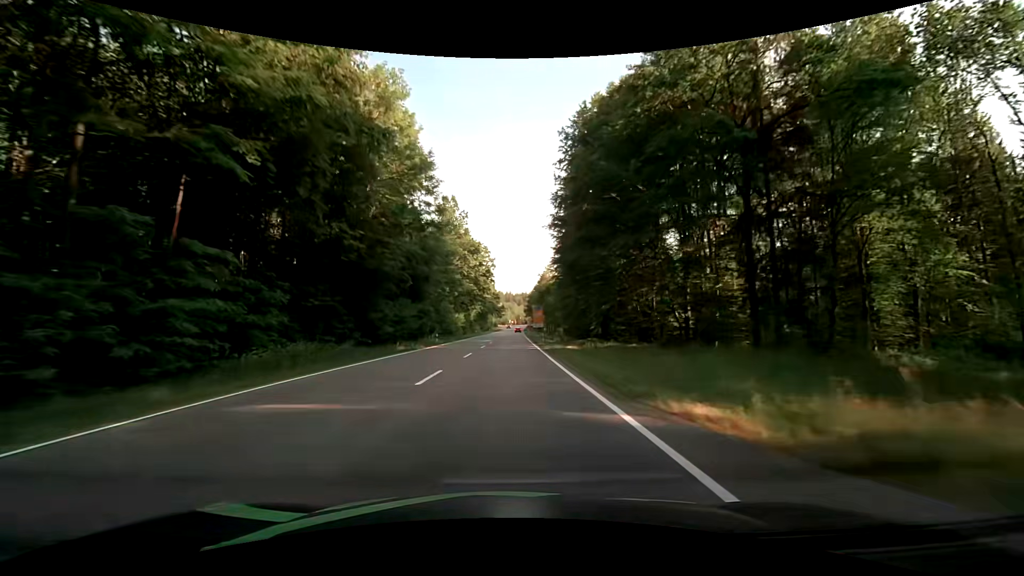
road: secondary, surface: asphalt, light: Day
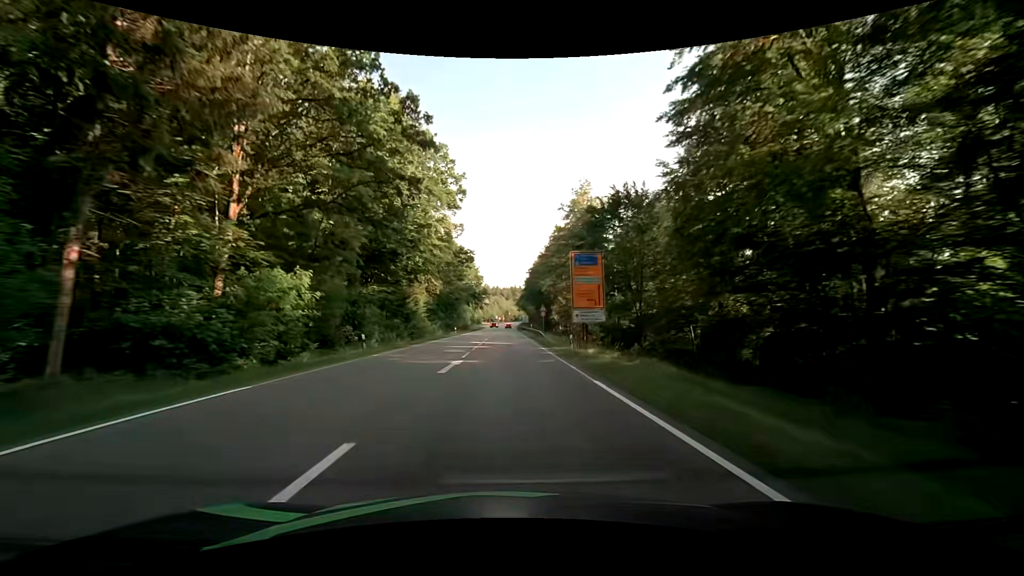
(+1.0, +70.0) m; +1°
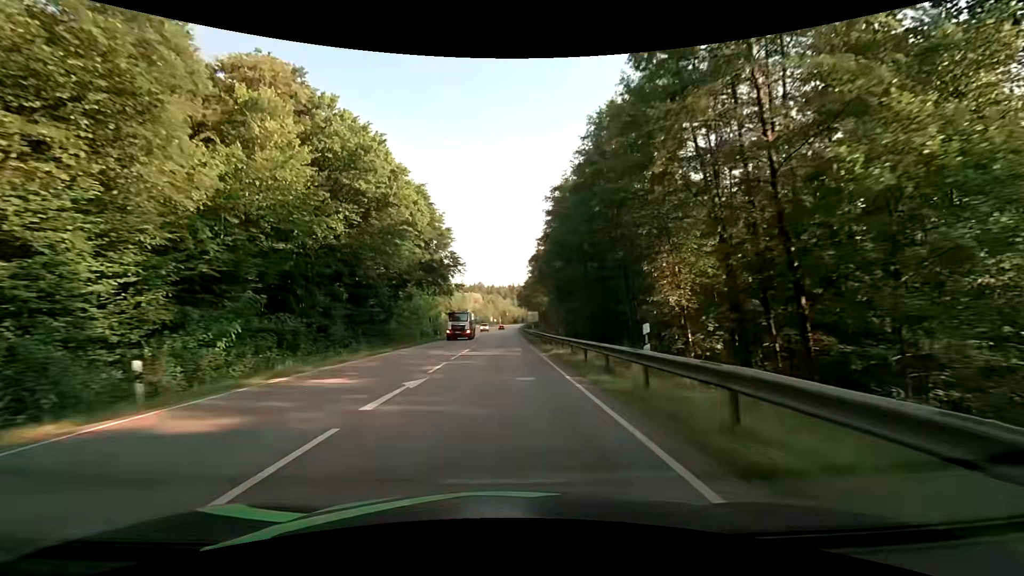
(+1.0, +58.8) m; +1°
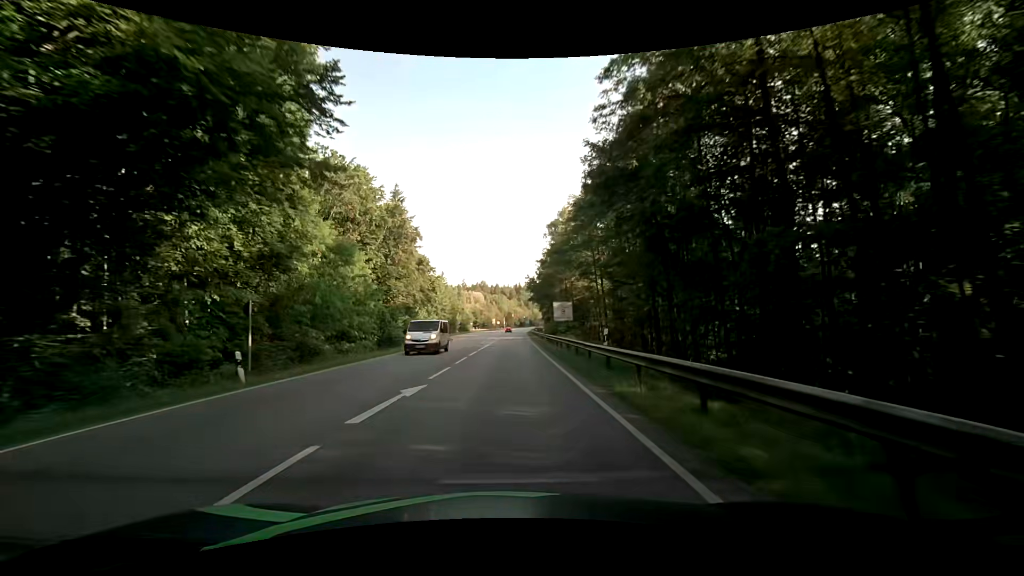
(-0.4, +42.9) m; -1°
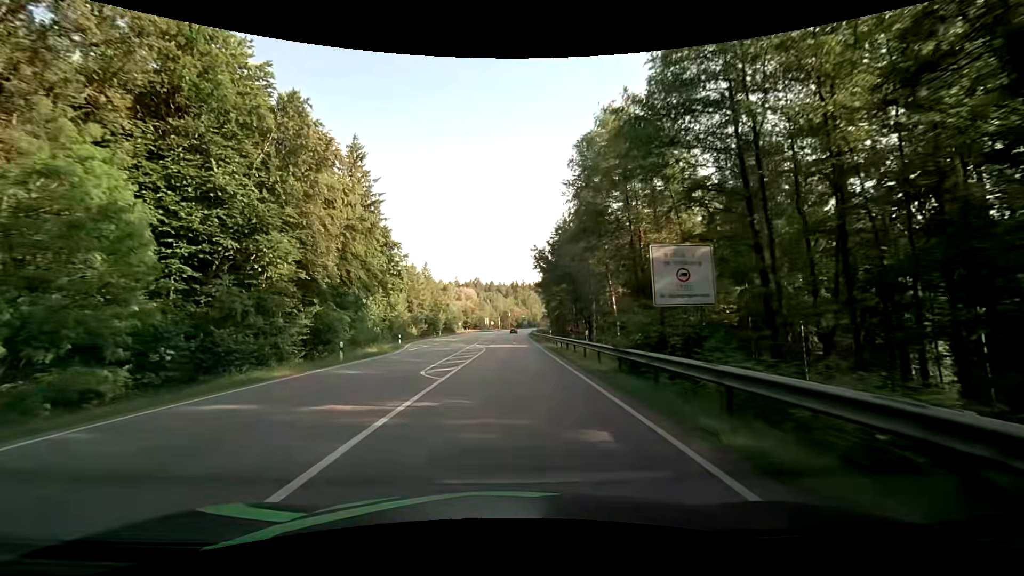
(-0.2, +32.4) m; 0°
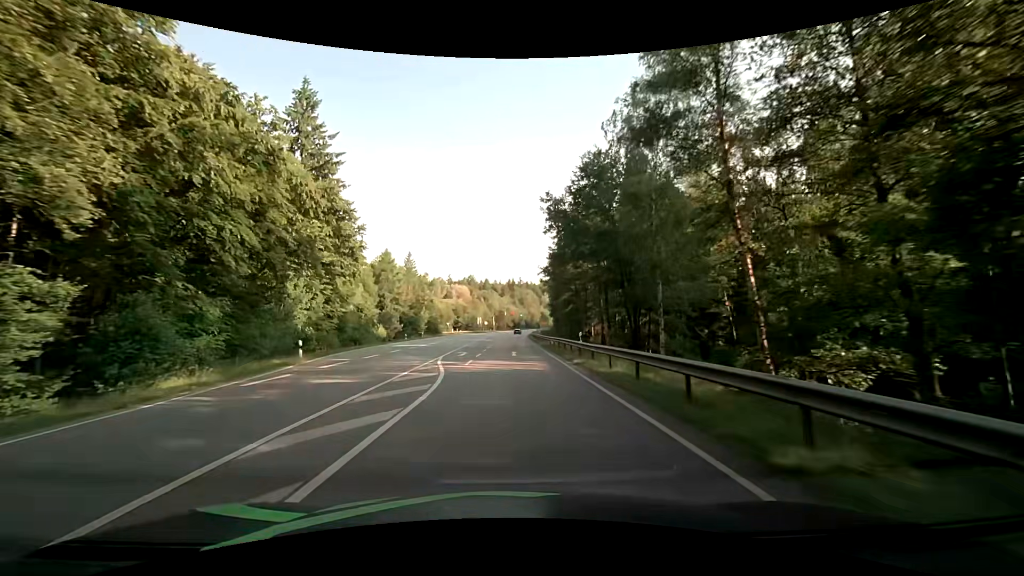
(+0.2, +21.9) m; +1°
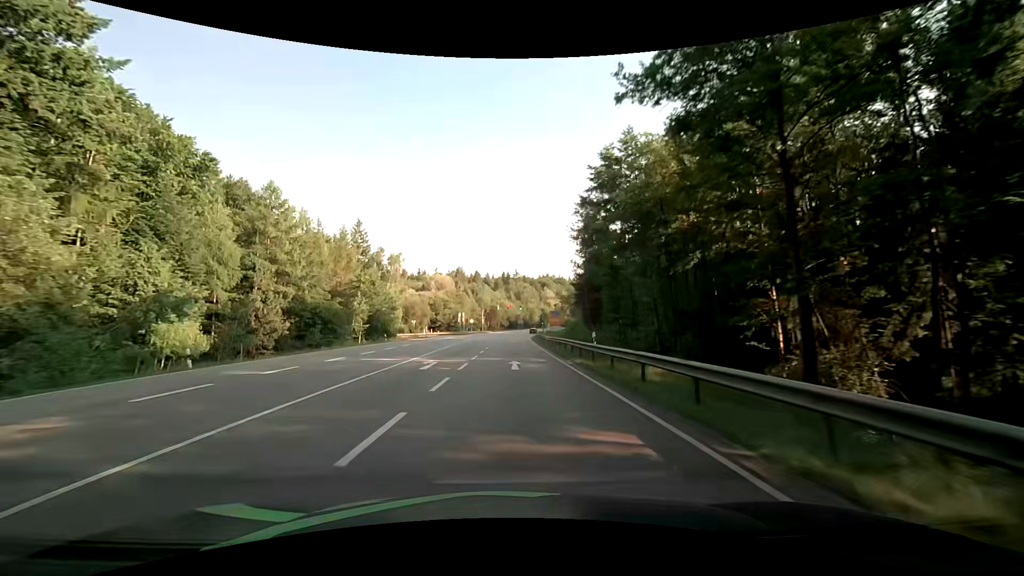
(+0.3, +44.7) m; +1°
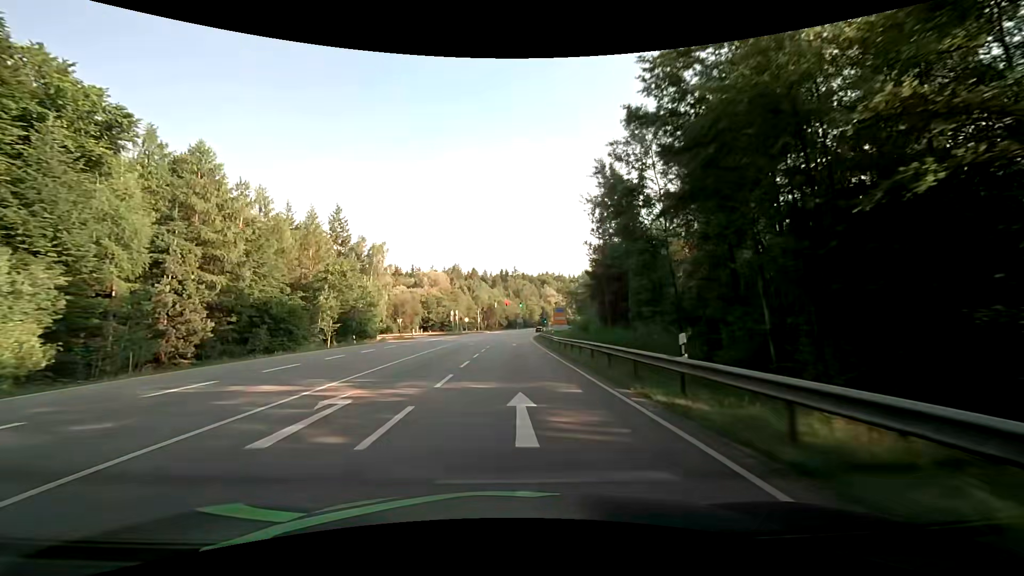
(0.0, +11.3) m; 0°
(0, +10) (0, +20) (0, +30) (0, +40) (+1, +50) (+1, +60) (+1, +70) (+2, +80) (+2, +90) (+3, +100) m
